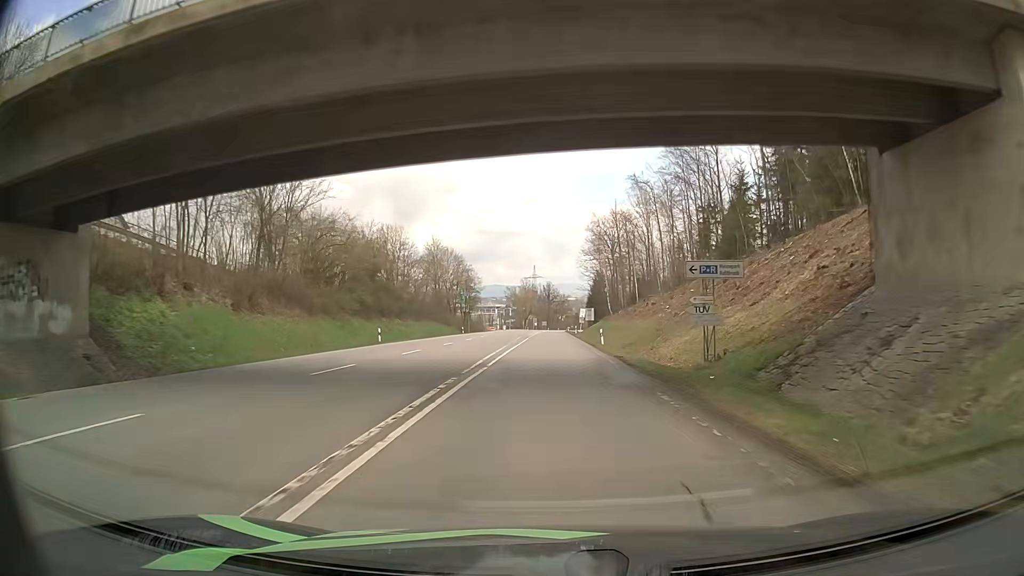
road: secondary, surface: asphalt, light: Day
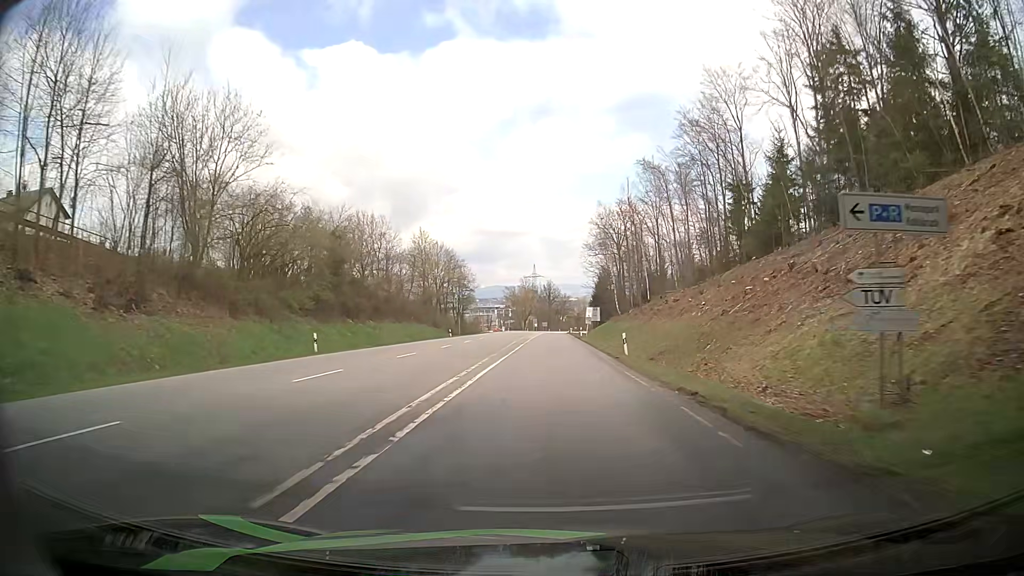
(0.0, +12.4) m; 0°
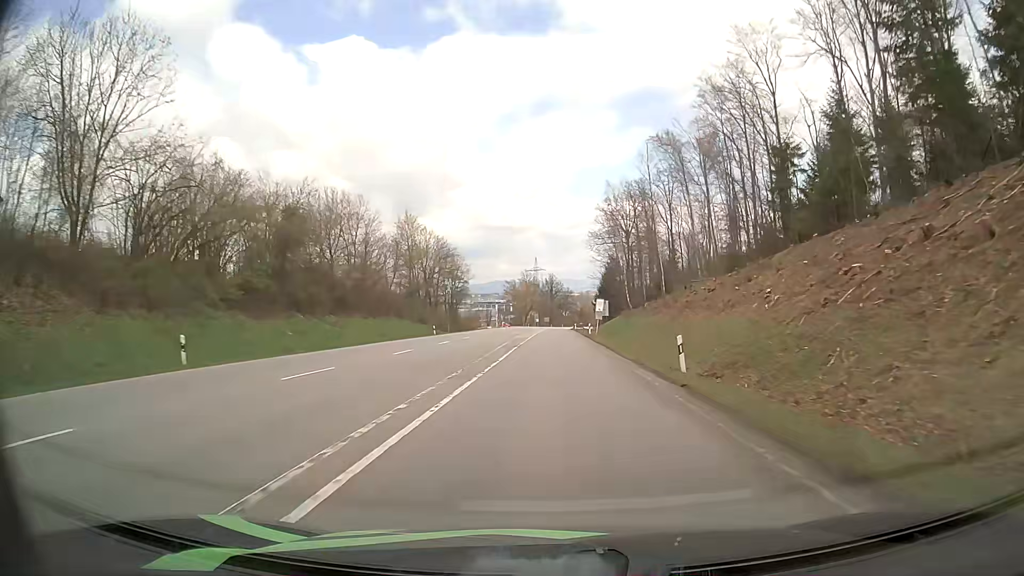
(-0.1, +12.3) m; 0°
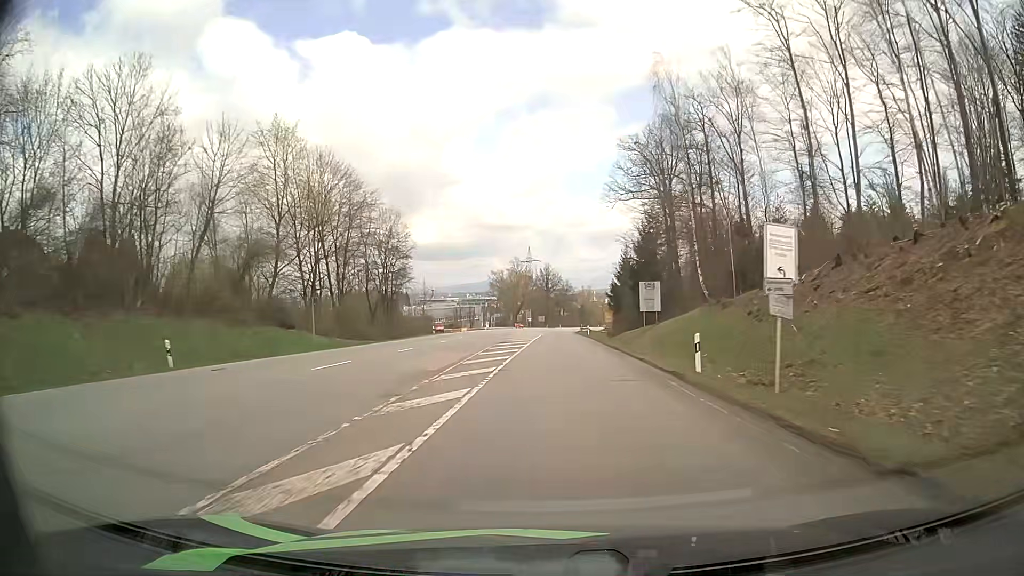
(+0.2, +47.5) m; 0°
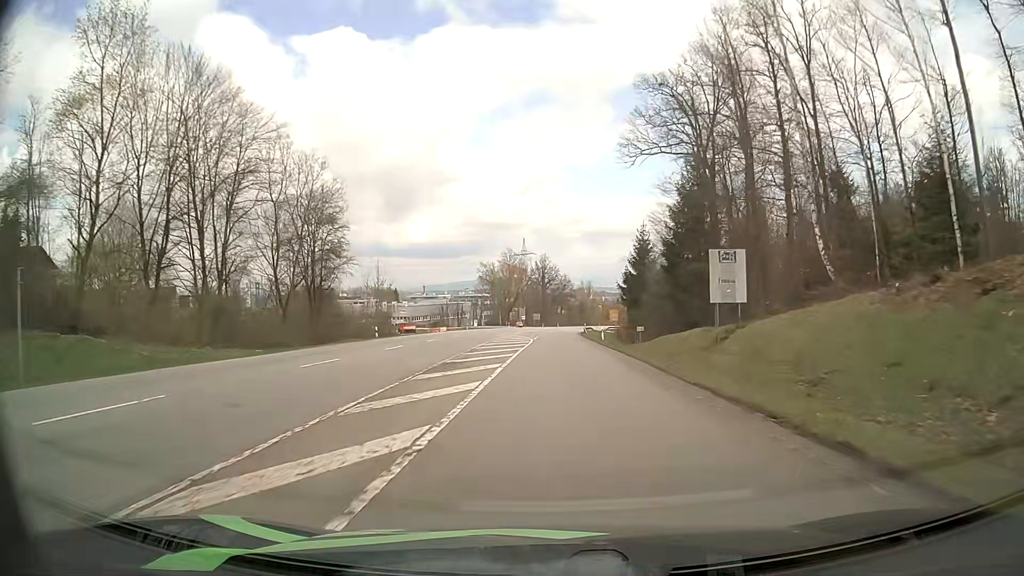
(+0.1, +22.5) m; 0°
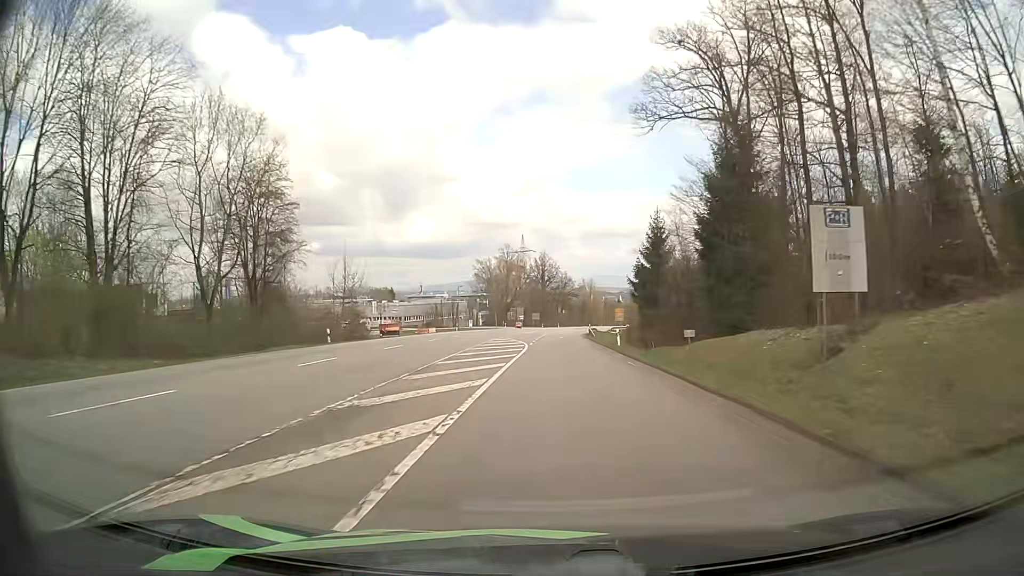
(0.0, +10.9) m; 0°
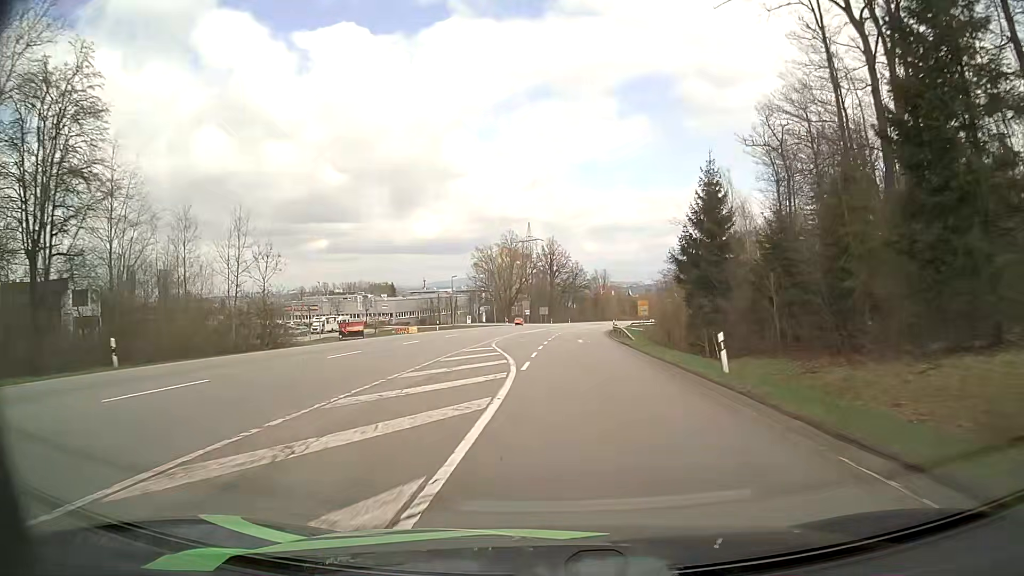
(0.0, +21.2) m; 0°
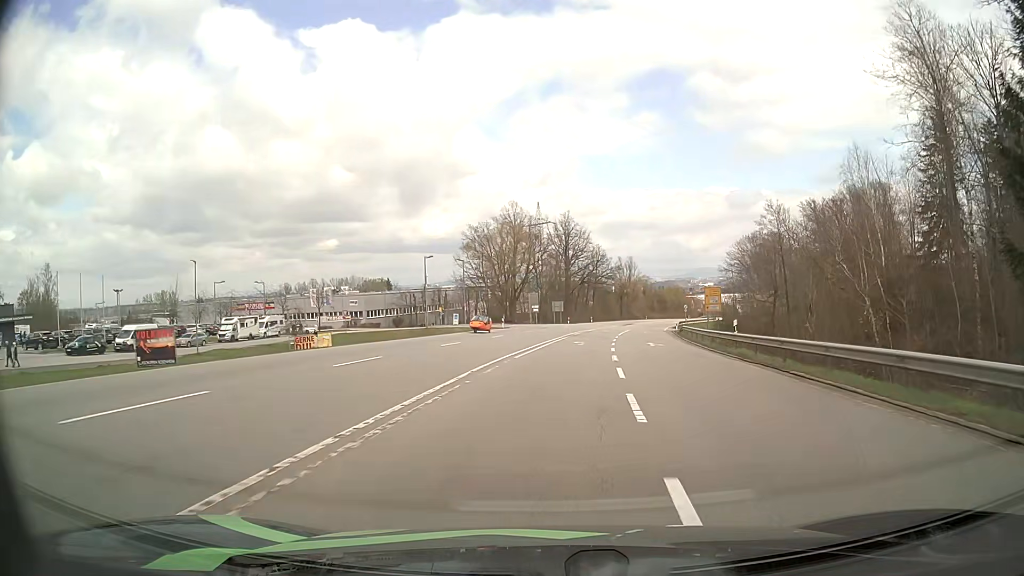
(-0.8, +38.0) m; -1°
